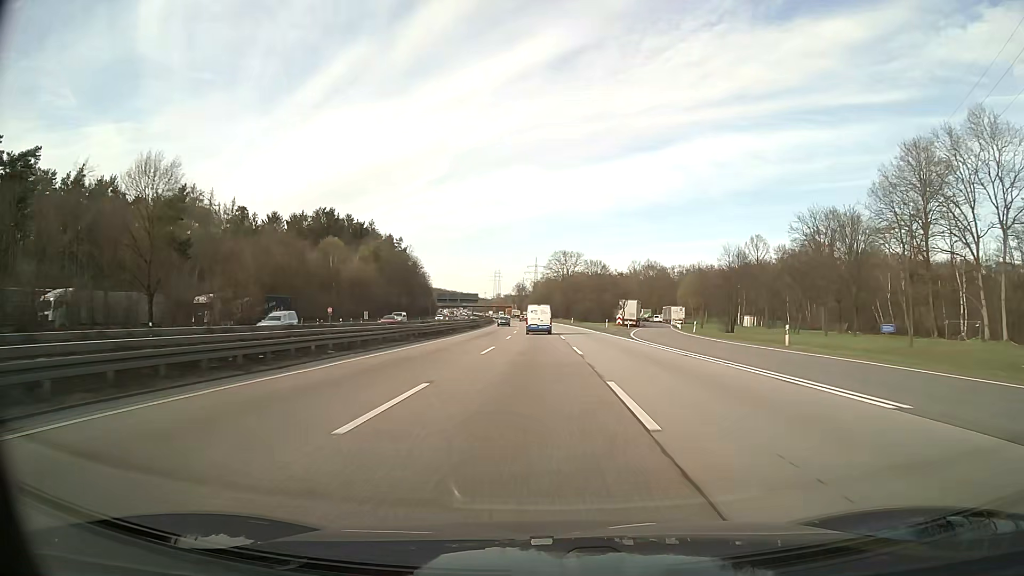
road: motorway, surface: asphalt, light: Day
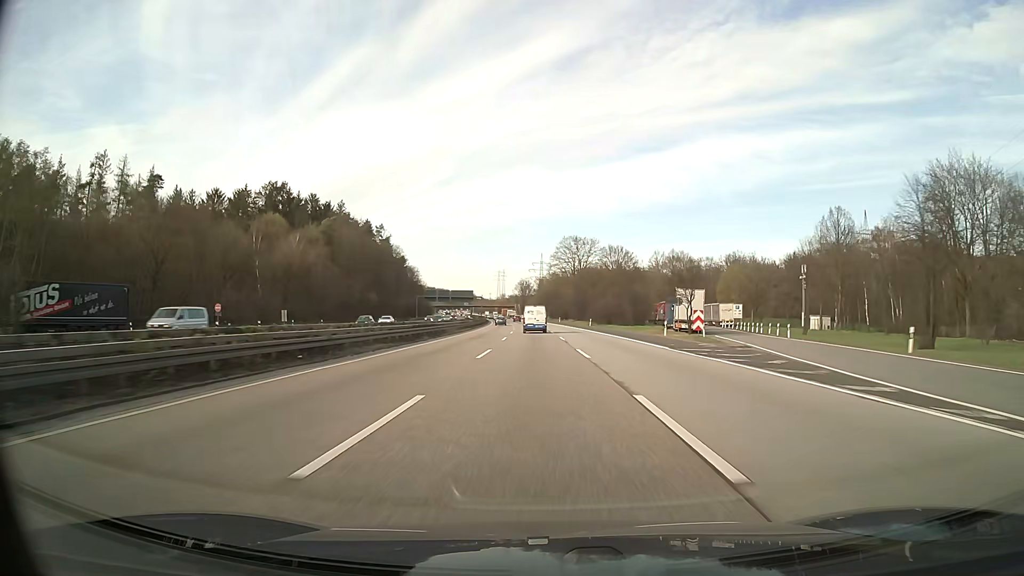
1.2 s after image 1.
(-0.1, +38.2) m; 0°
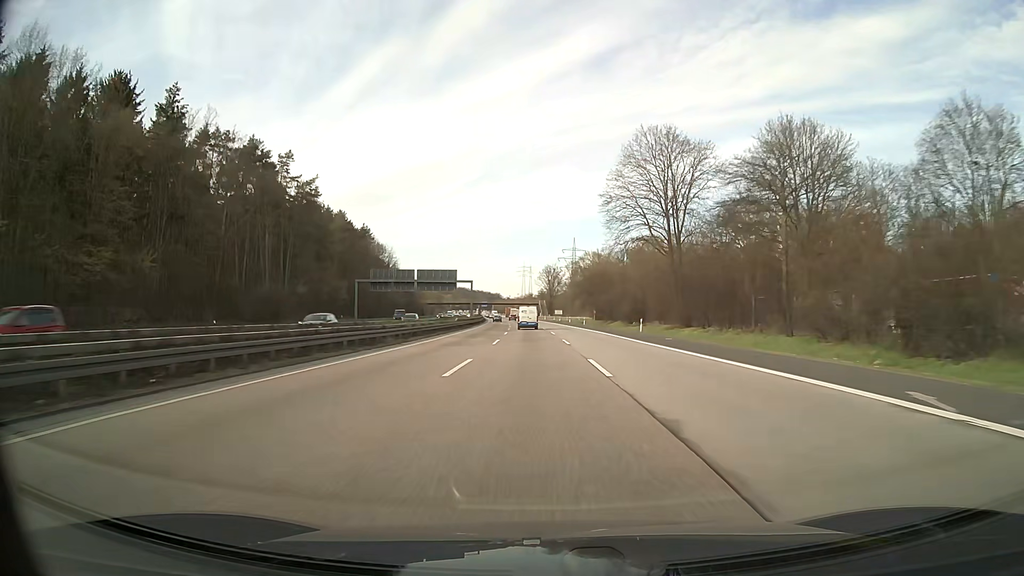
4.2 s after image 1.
(-1.8, +96.6) m; -2°
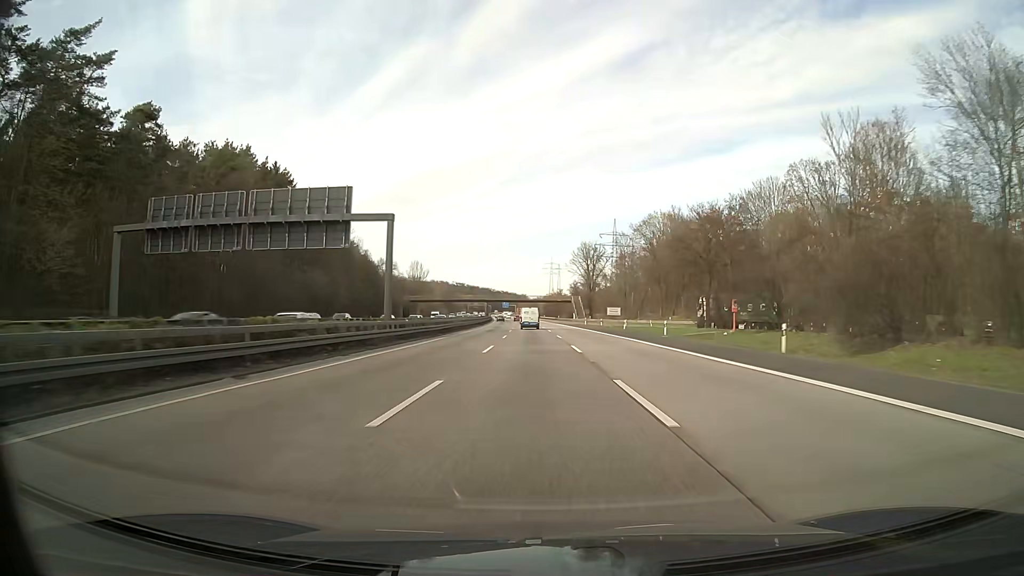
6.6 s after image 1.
(-1.5, +78.0) m; -2°
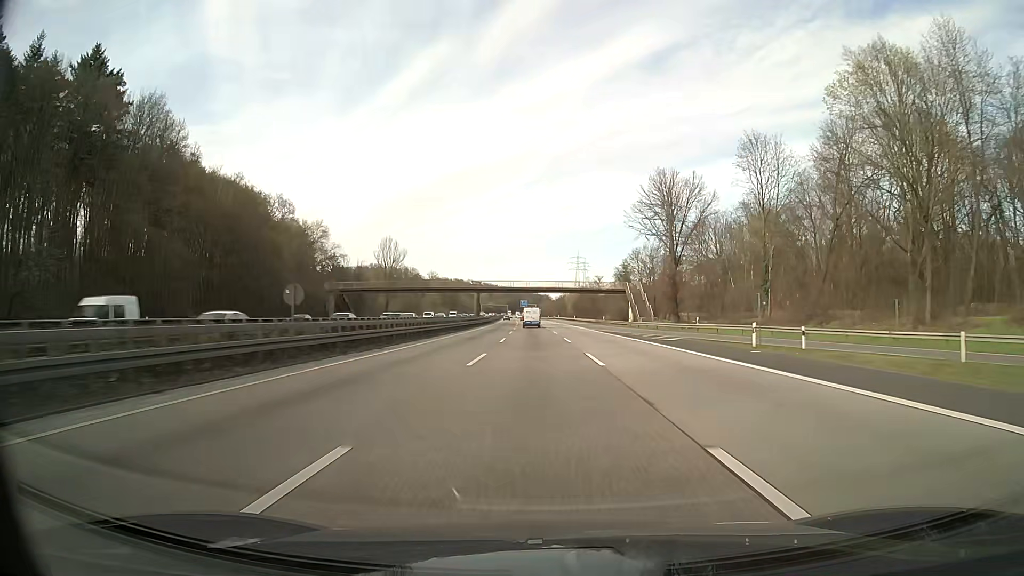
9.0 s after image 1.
(-1.4, +78.3) m; -2°
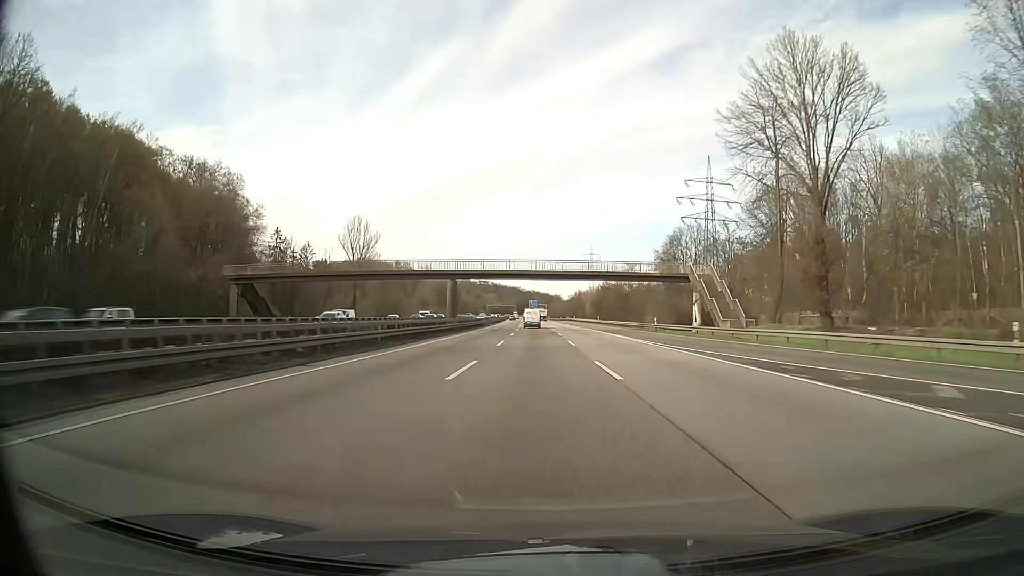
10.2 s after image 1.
(-0.3, +39.2) m; -1°
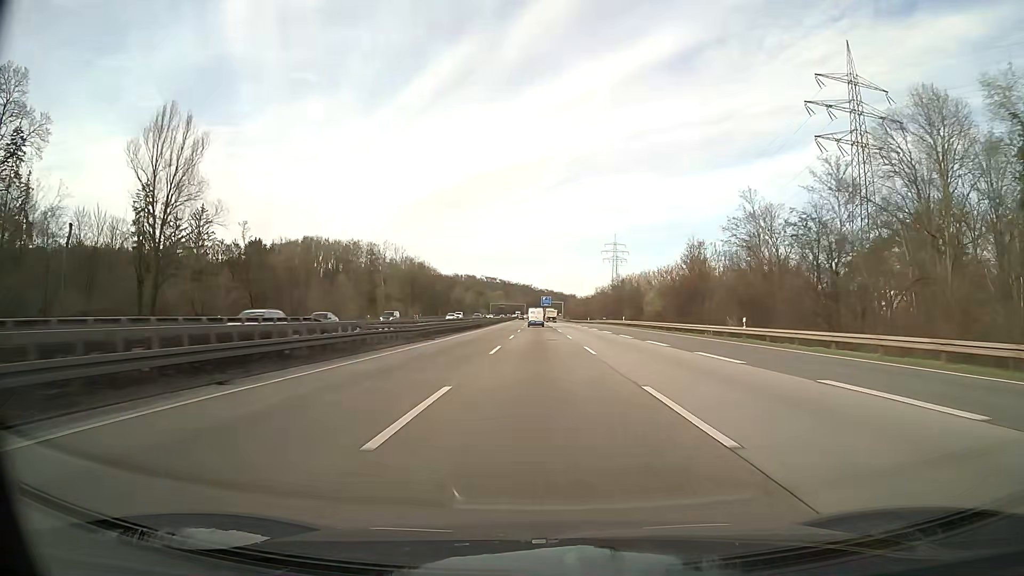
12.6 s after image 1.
(-1.0, +78.4) m; -1°
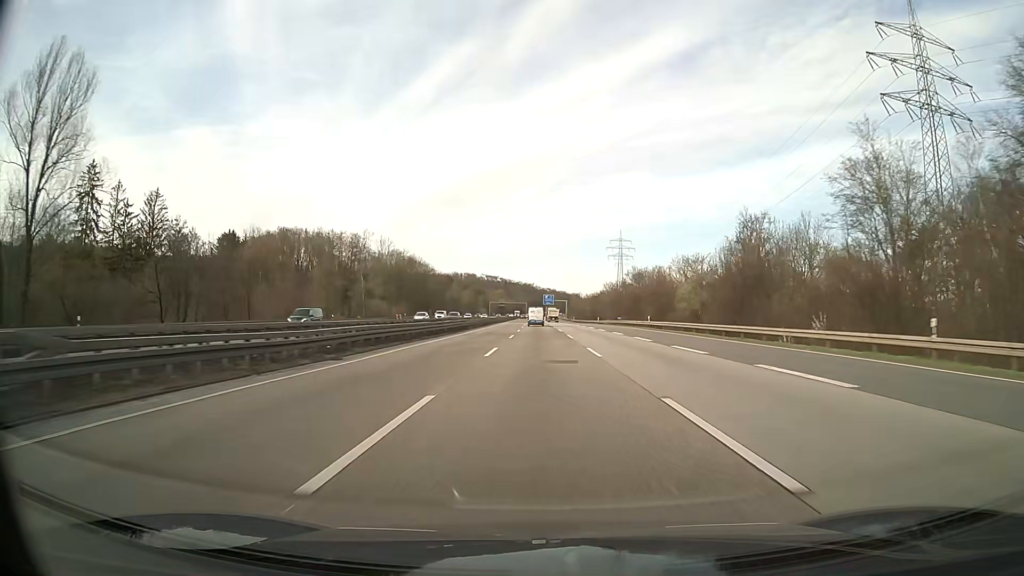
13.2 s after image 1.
(0.0, +19.5) m; 0°
(0, +10) (0, +20) (0, +30) (0, +40) (0, +50) (0, +60) (0, +70) (-1, +80) (-1, +90) (-1, +100) m
